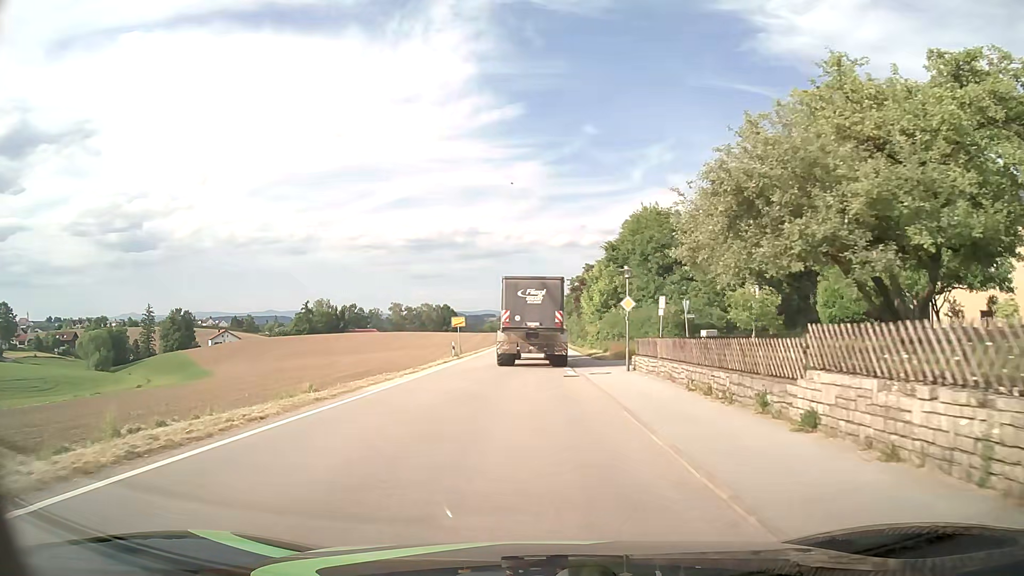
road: tertiary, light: Day
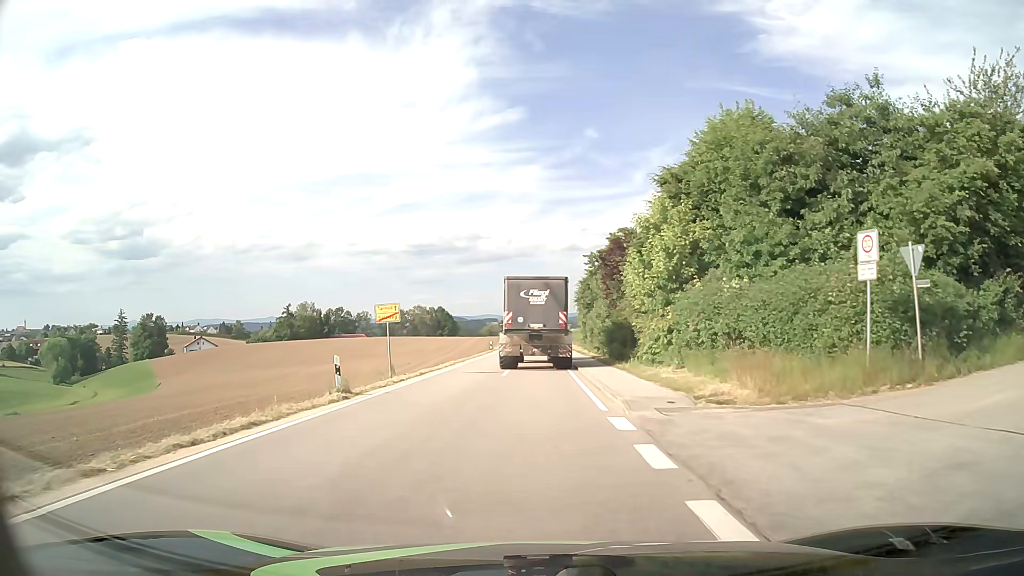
(0.0, +23.3) m; 0°
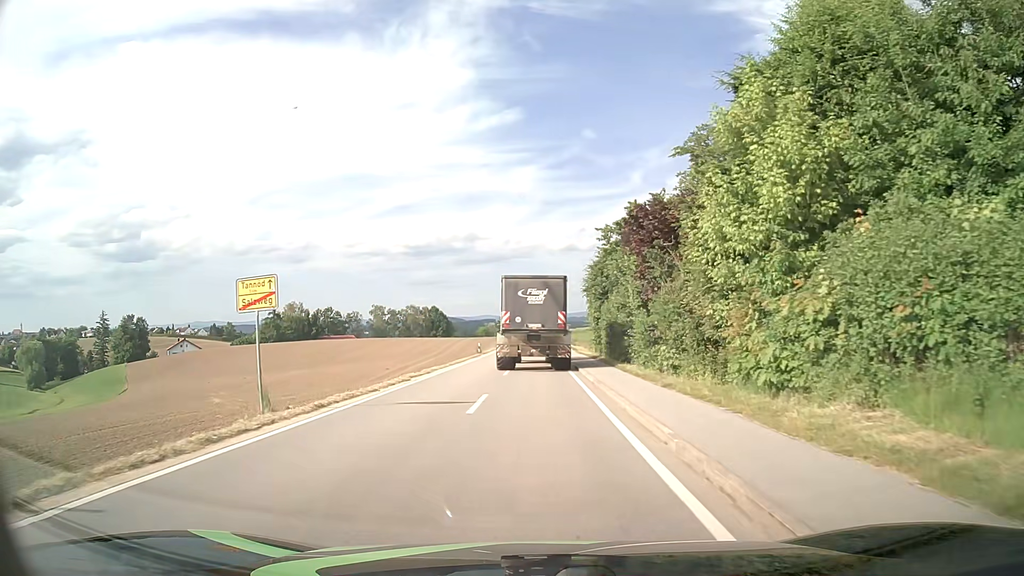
(-0.1, +11.7) m; -1°
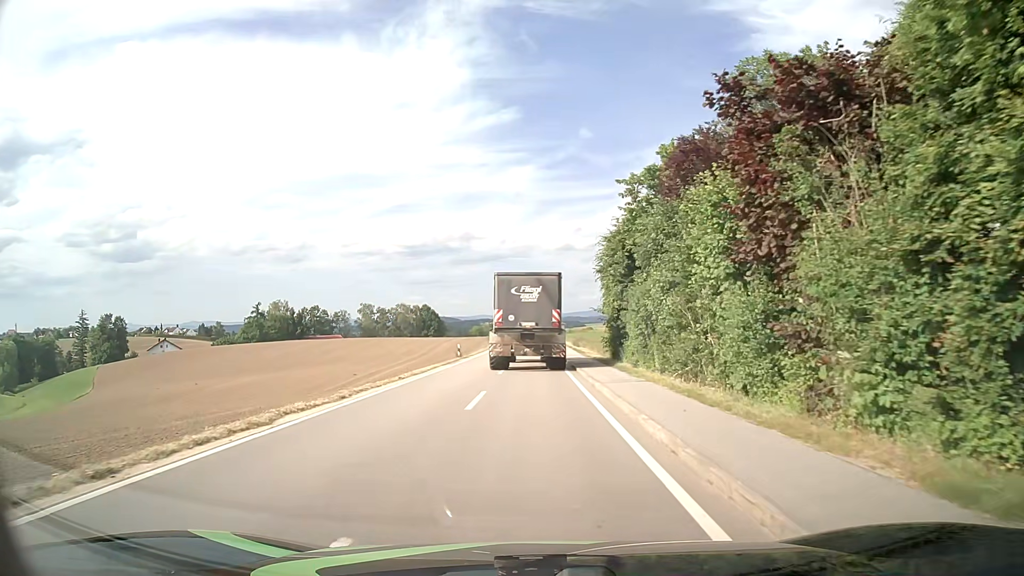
(+0.1, +11.7) m; 0°
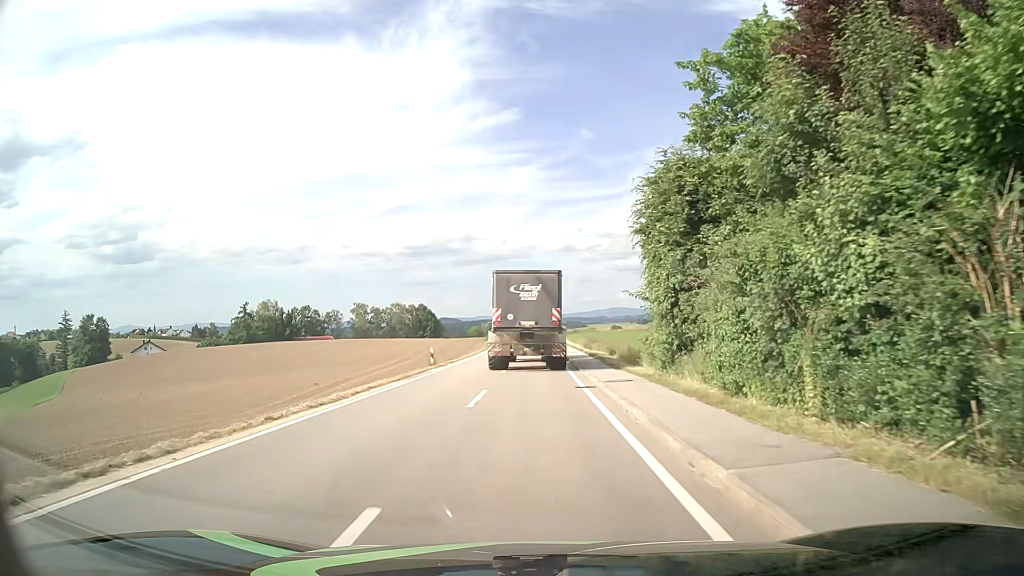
(0.0, +11.4) m; 0°
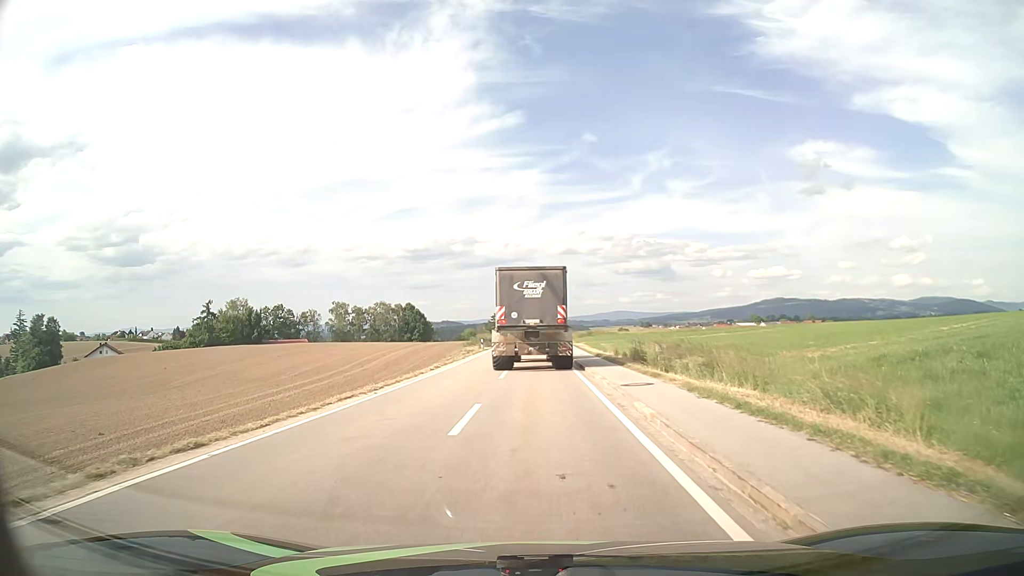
(0.0, +27.3) m; 0°
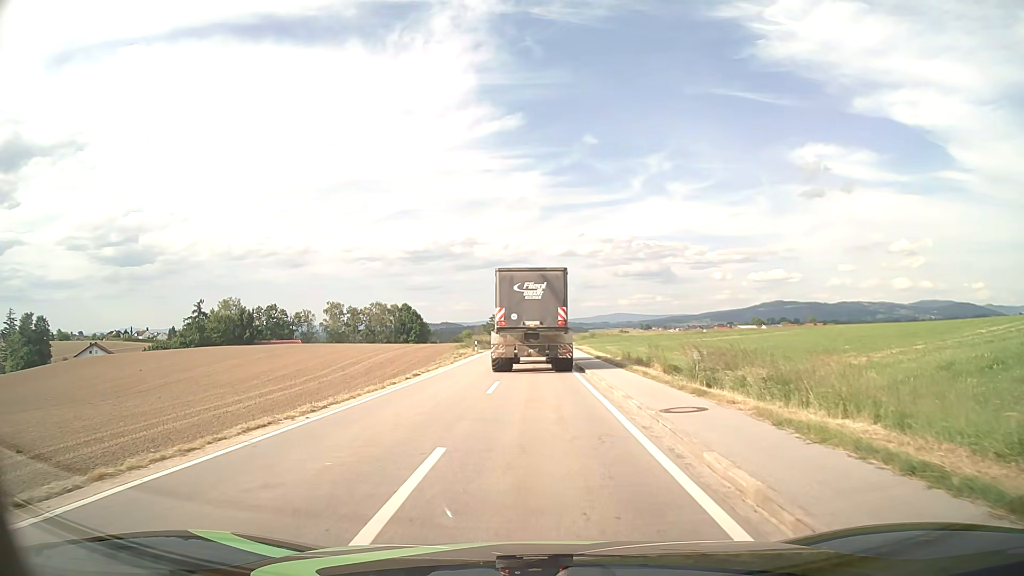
(0.0, +5.1) m; 0°
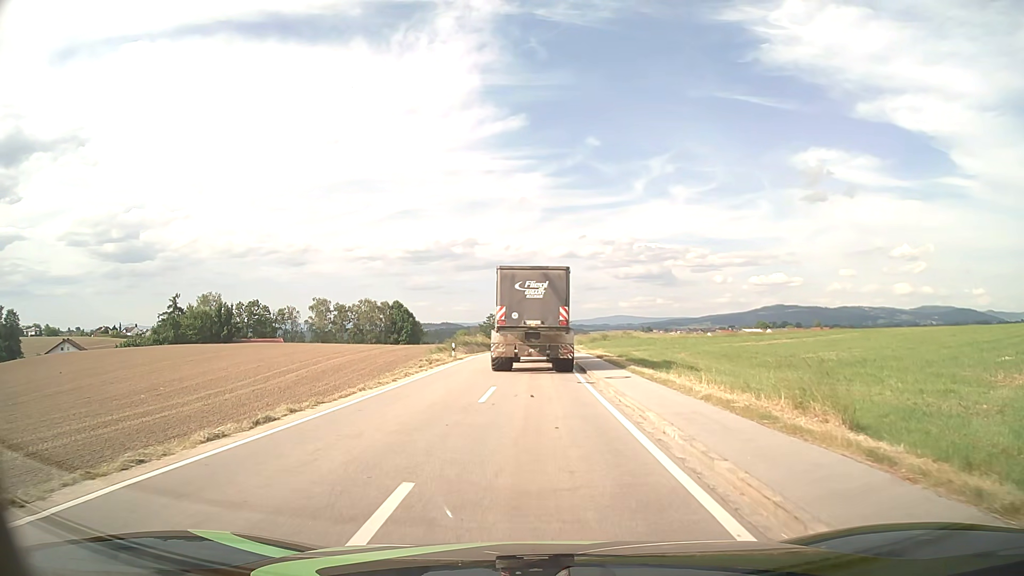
(-0.1, +14.0) m; 0°
(0, +10) (0, +20) (0, +30) (0, +40) (0, +50) (0, +60) (0, +70) (0, +80) (0, +90) (0, +100) m
